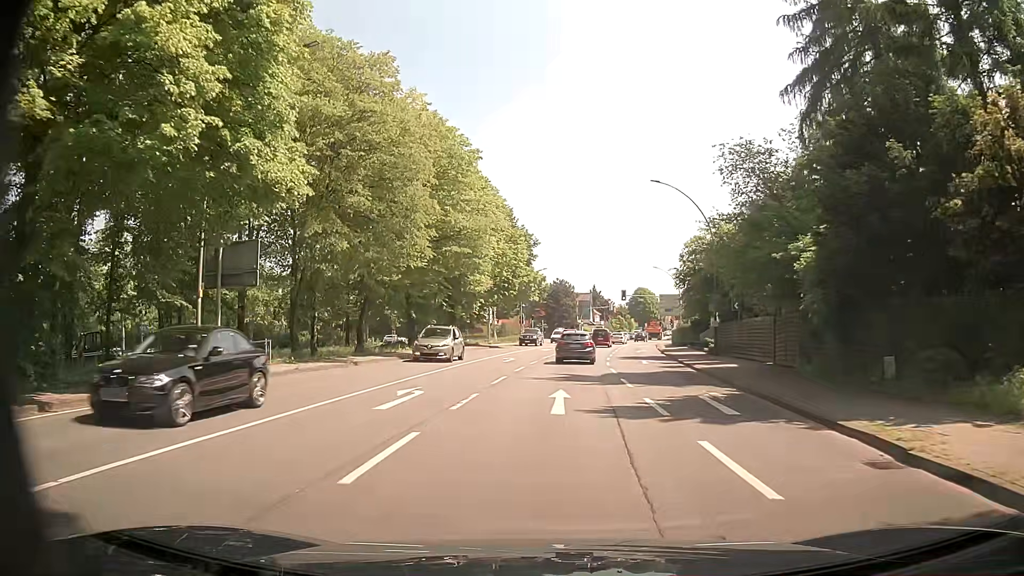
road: primary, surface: asphalt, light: Day
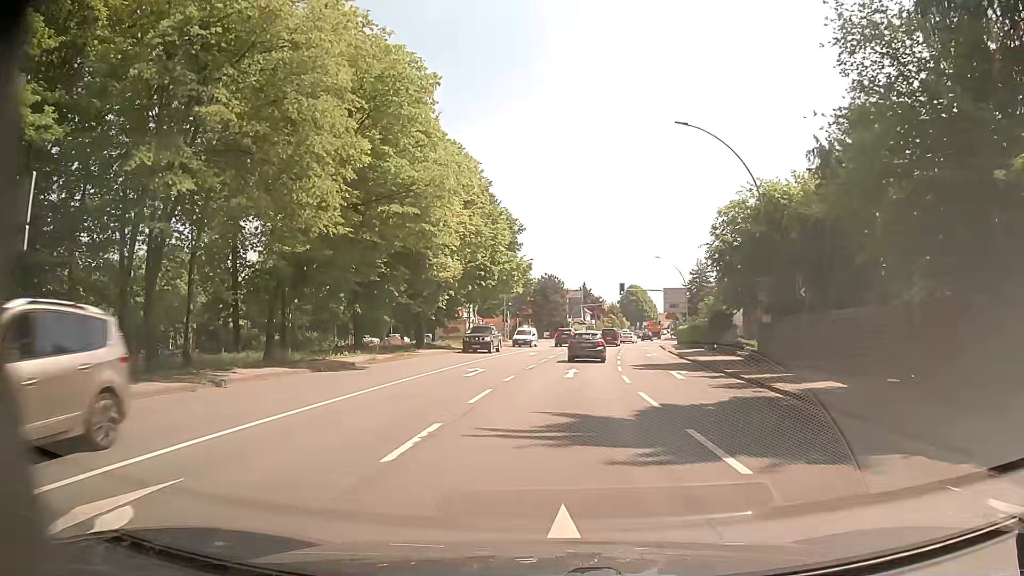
(+0.1, +11.1) m; +2°
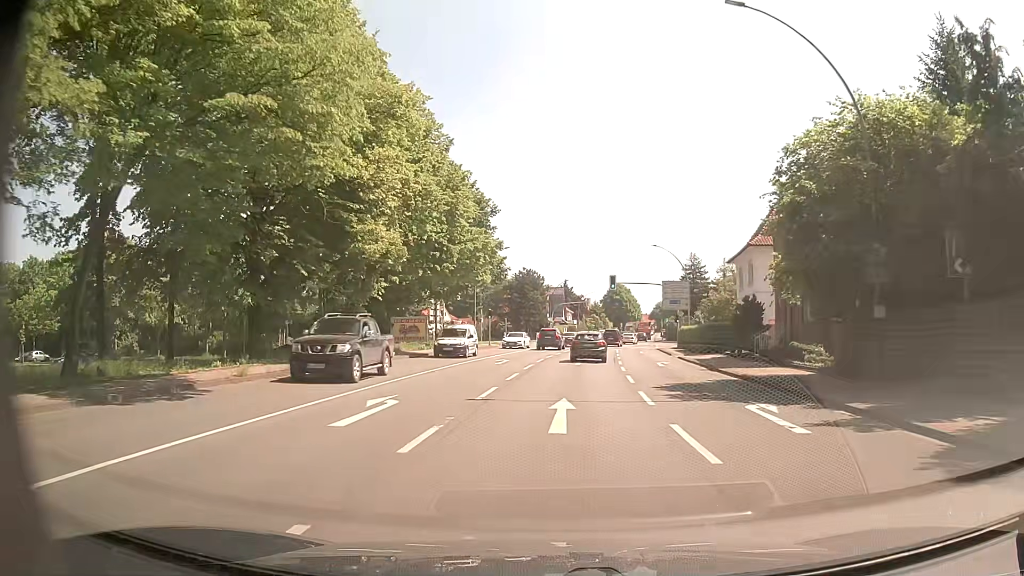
(+0.1, +11.4) m; +3°
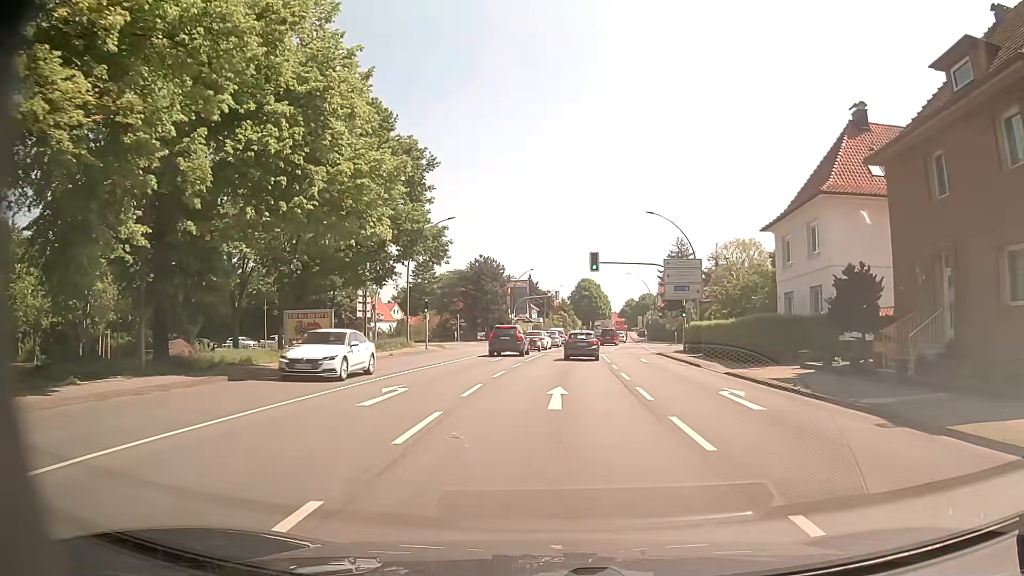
(0.0, +17.4) m; +2°
(0, +10) (0, +20) (0, +30) (+1, +40) (+2, +50) (+3, +60) (+5, +70) (+6, +80) (+8, +90) (+9, +99) m
